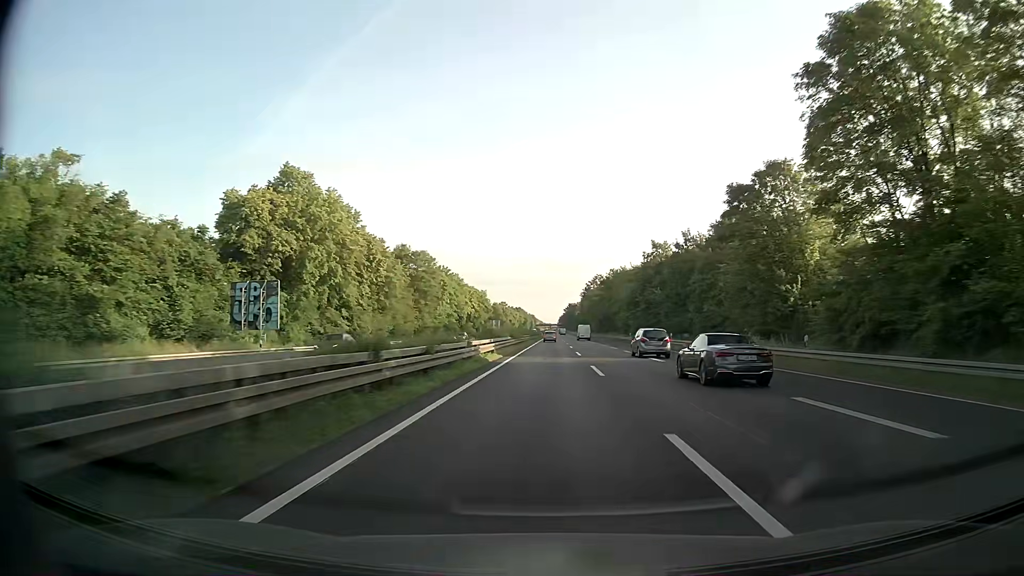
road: trunk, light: Day
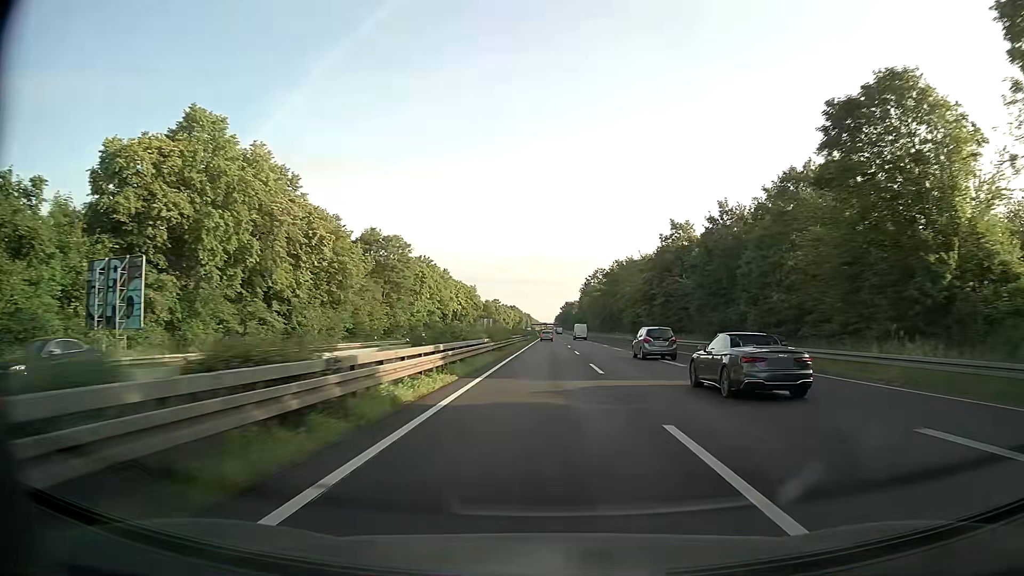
(+0.1, +17.3) m; 0°
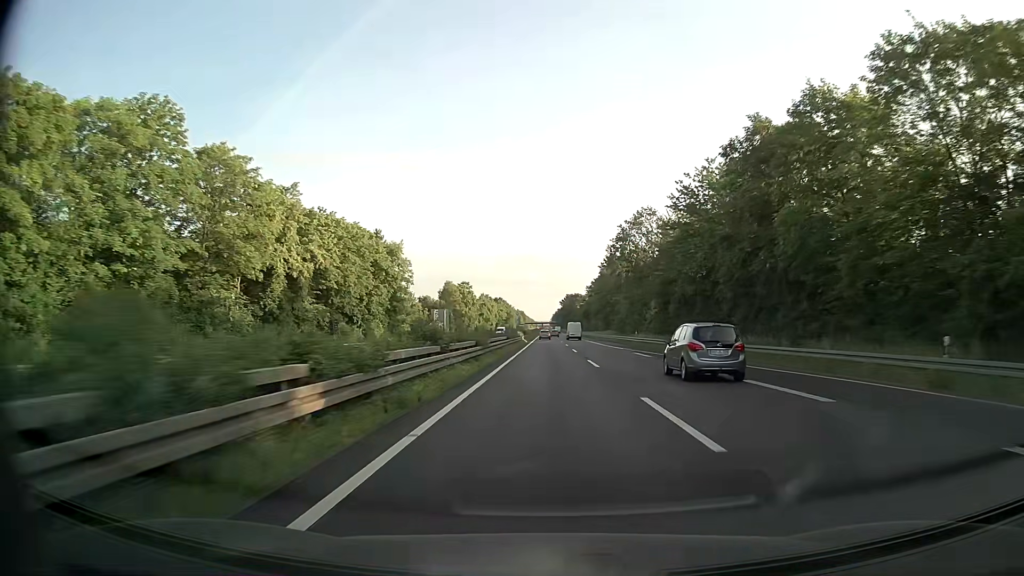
(+0.4, +86.4) m; 0°
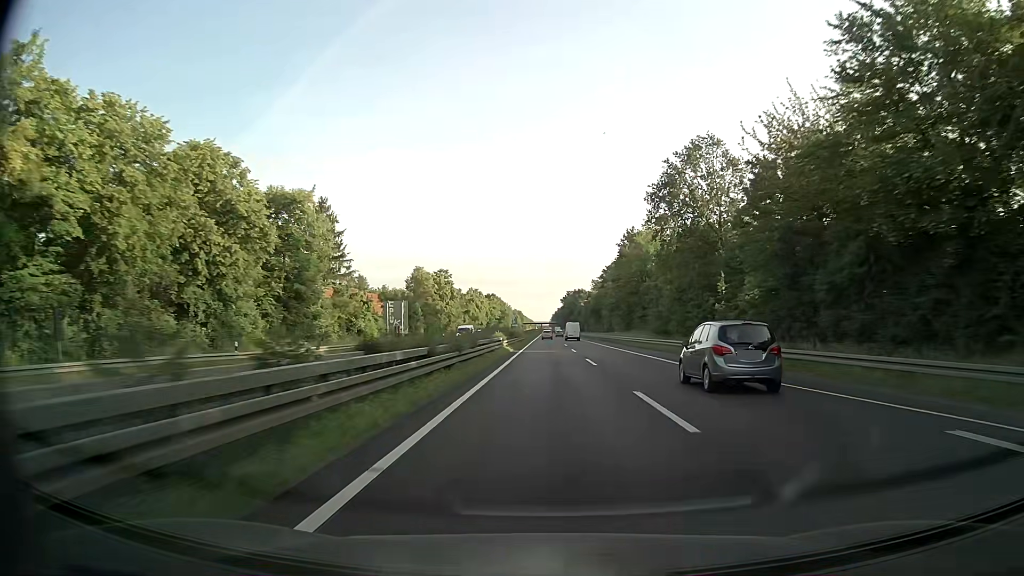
(+0.1, +34.6) m; 0°
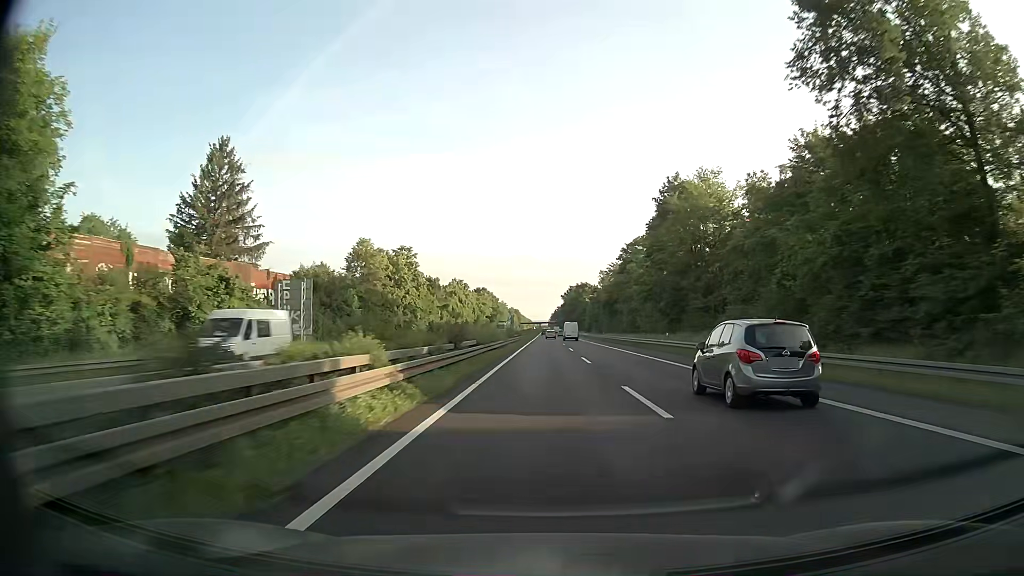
(0.0, +34.6) m; 0°
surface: asphalt
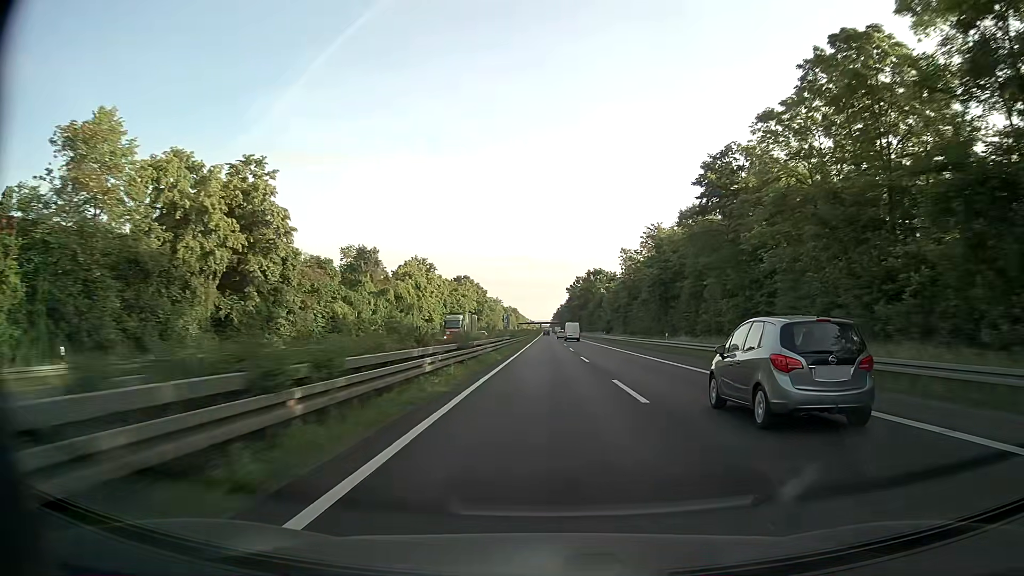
(+0.2, +51.9) m; 0°
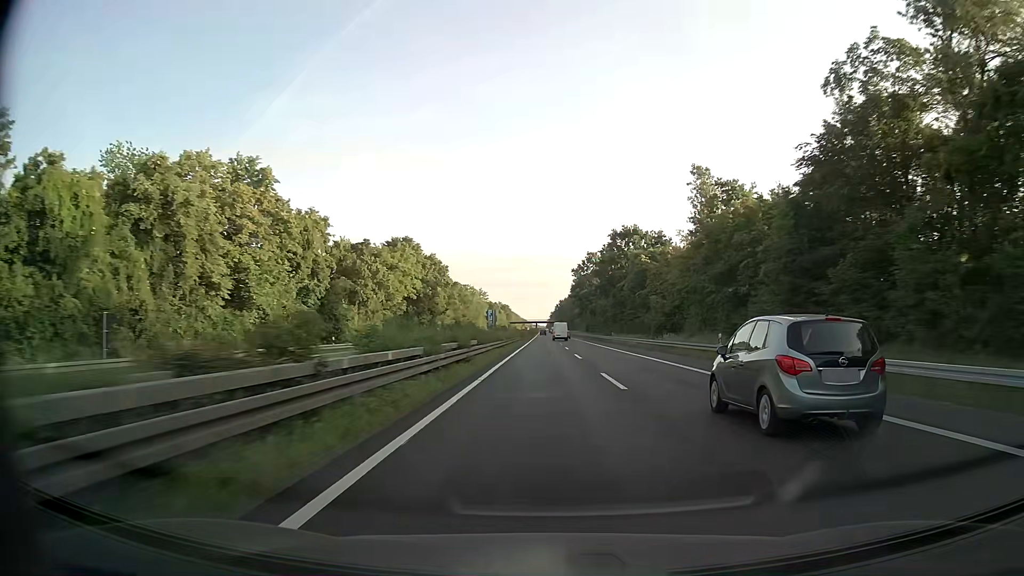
(0.0, +69.1) m; 0°
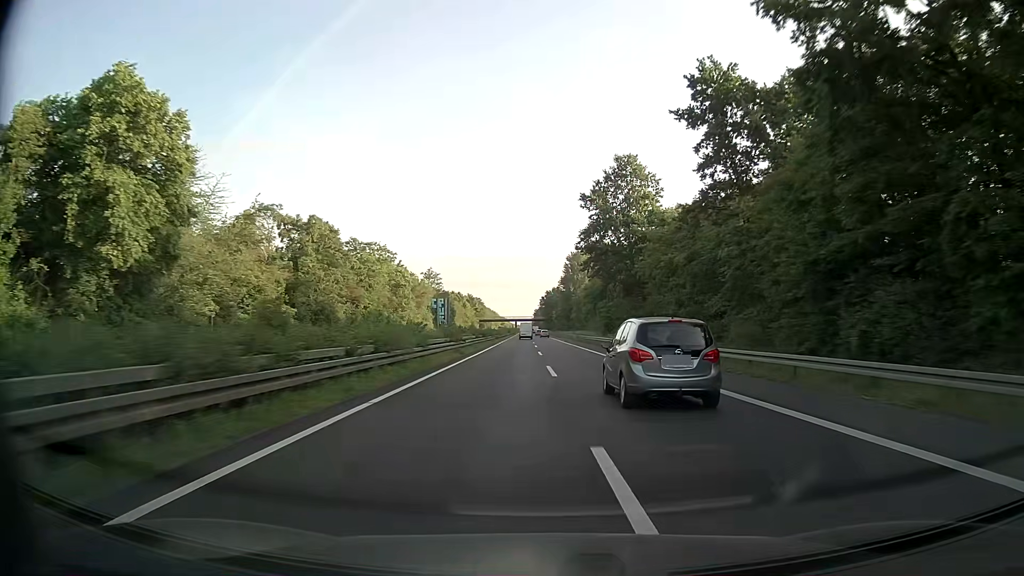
(+0.8, +86.2) m; +1°
(0, +10) (0, +20) (0, +30) (0, +40) (0, +50) (0, +60) (0, +70) (0, +80) (0, +90) (0, +100) m
